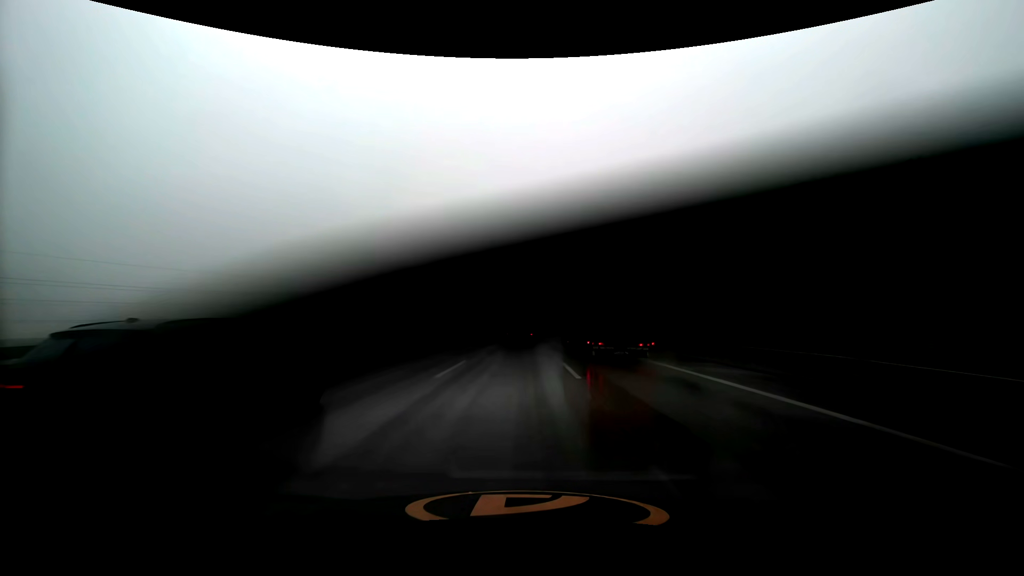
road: motorway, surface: asphalt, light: Day
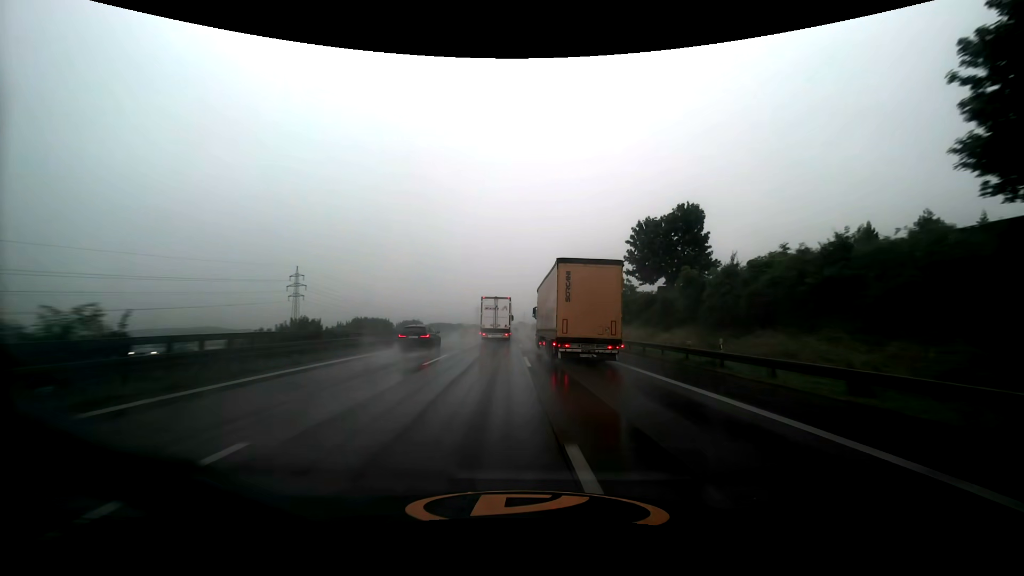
(+1.0, +67.3) m; +3°
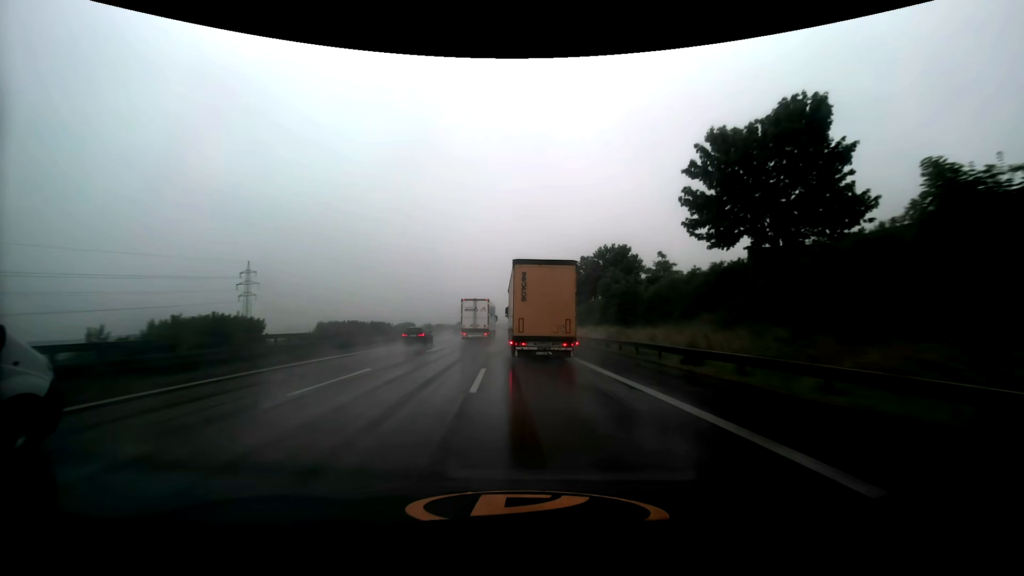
(+0.6, +25.4) m; +2°
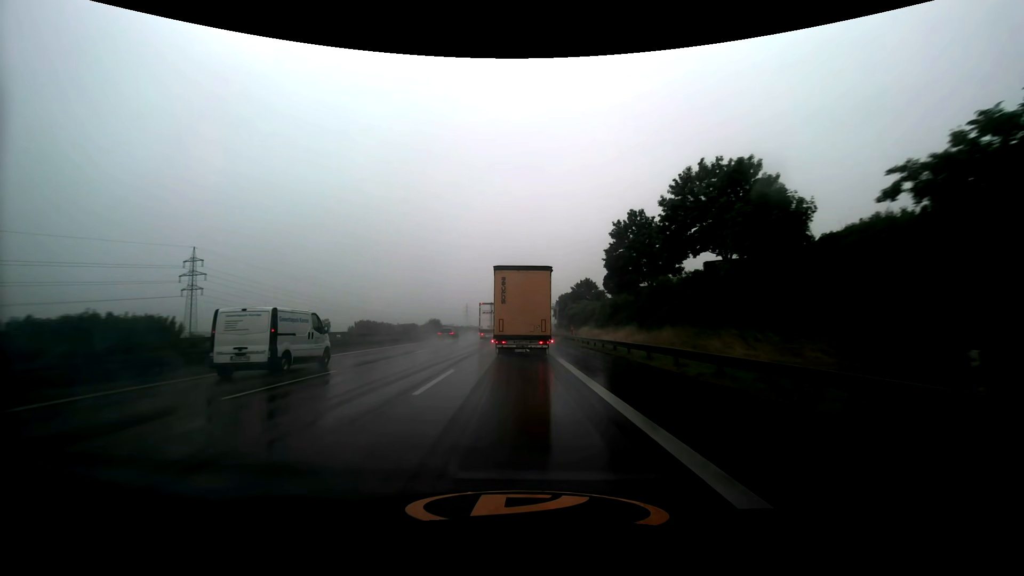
(-0.2, +36.7) m; -1°
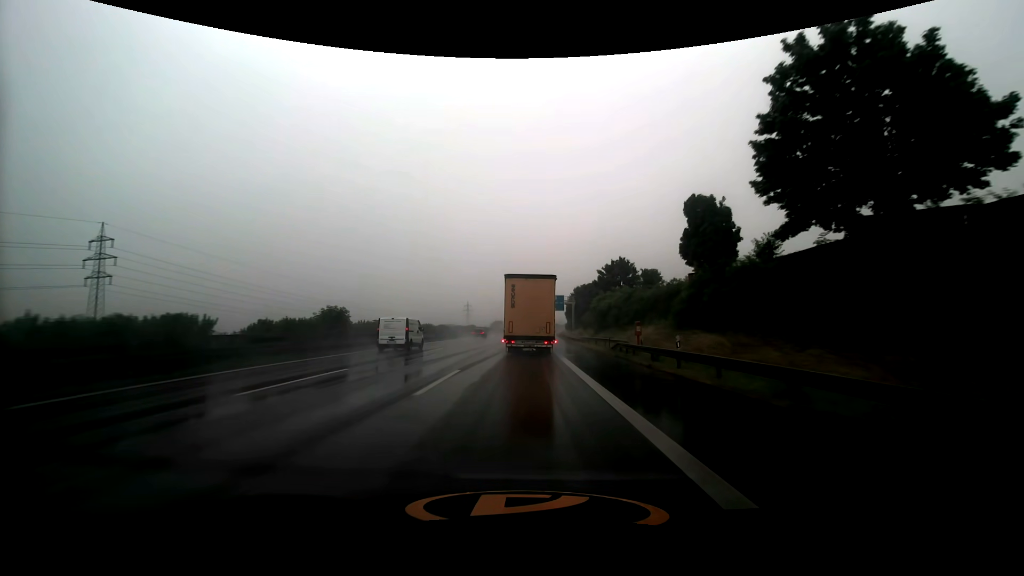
(-0.4, +35.8) m; -1°
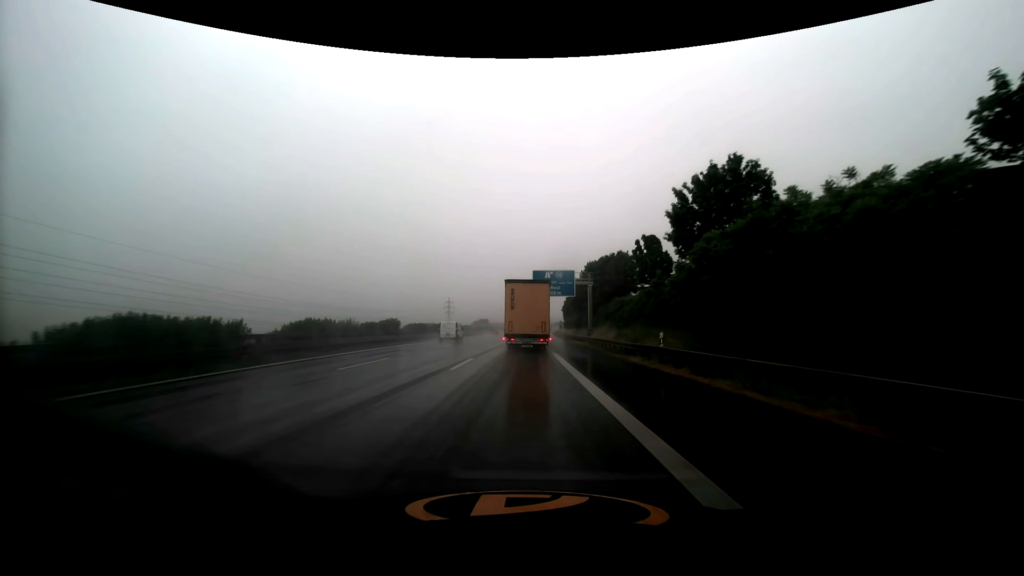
(+0.6, +48.4) m; +1°
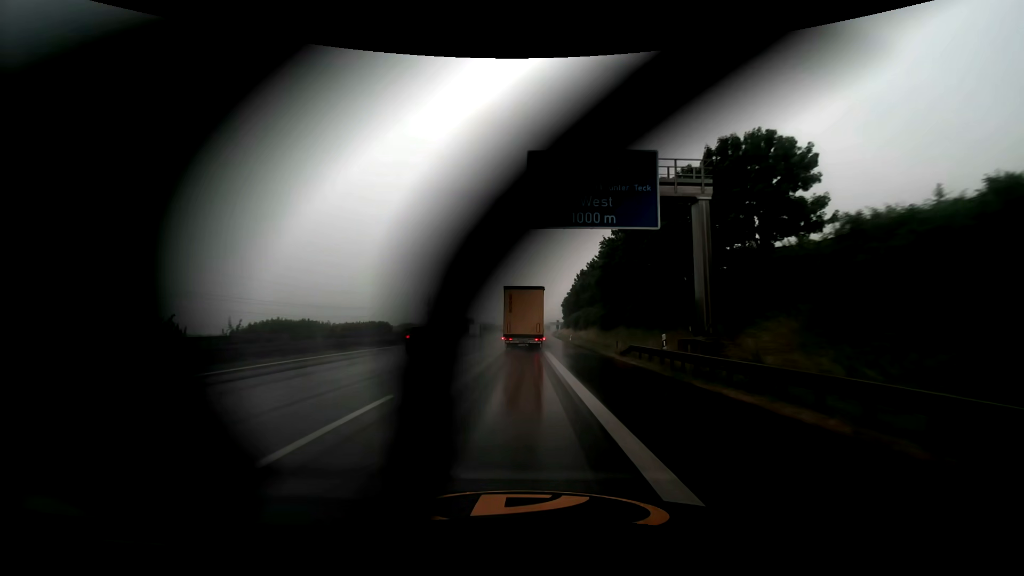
(+0.4, +48.4) m; +1°
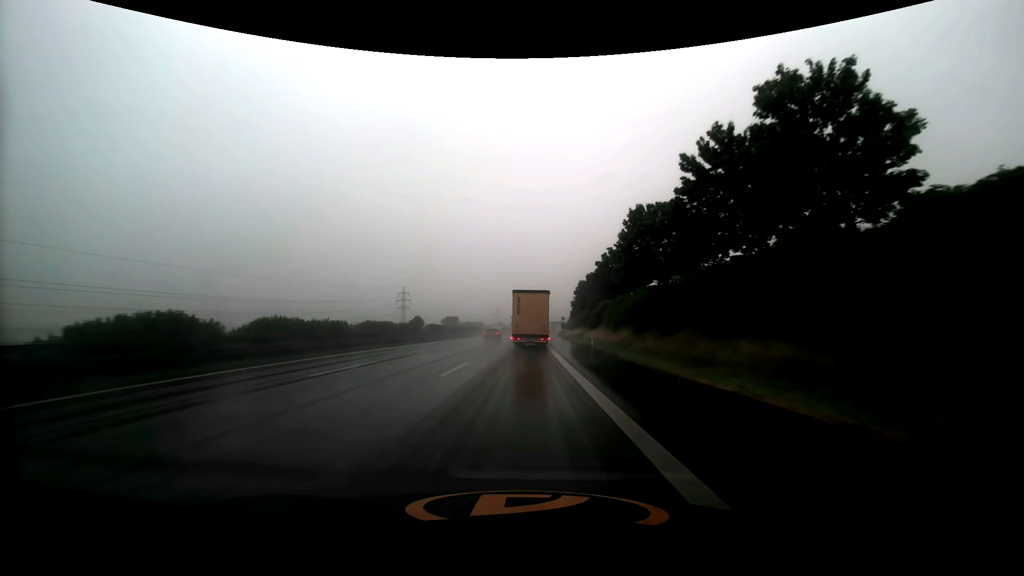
(+0.2, +62.1) m; 0°
(0, +10) (0, +20) (0, +30) (0, +40) (+1, +50) (+1, +60) (+1, +70) (+1, +80) (+2, +90) (+2, +100) m
